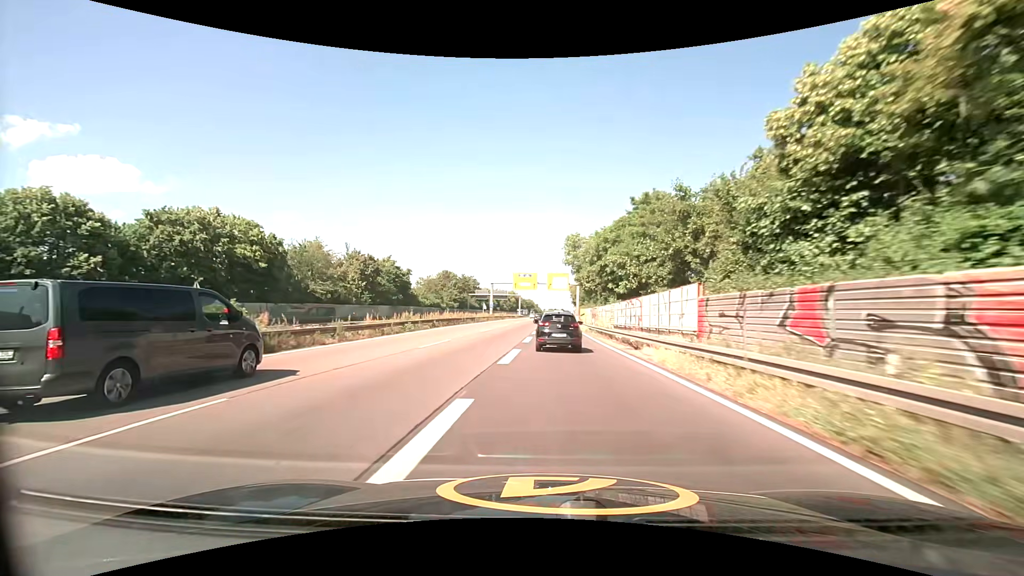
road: trunk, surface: asphalt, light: Day
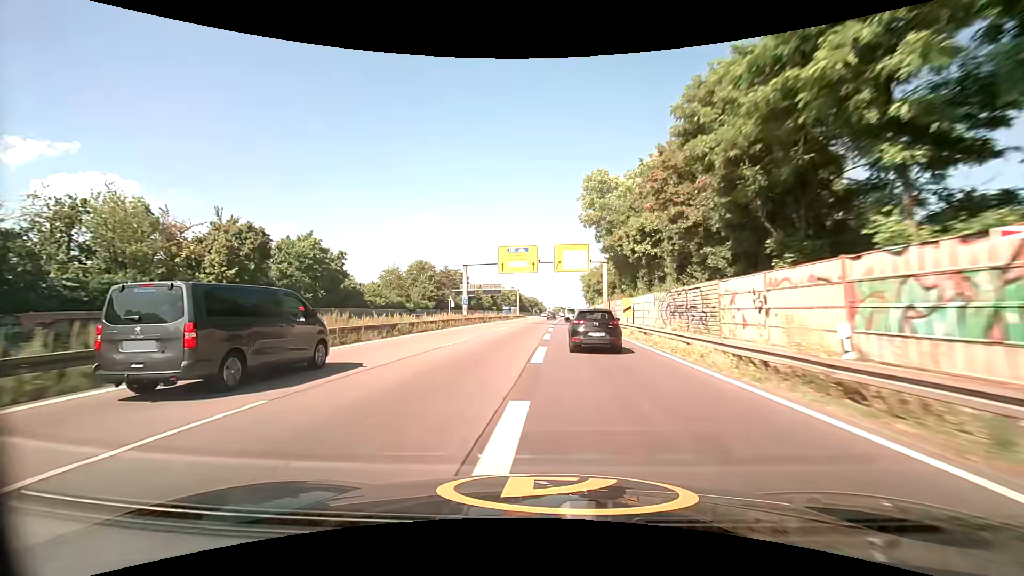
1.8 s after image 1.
(+0.1, +36.5) m; 0°
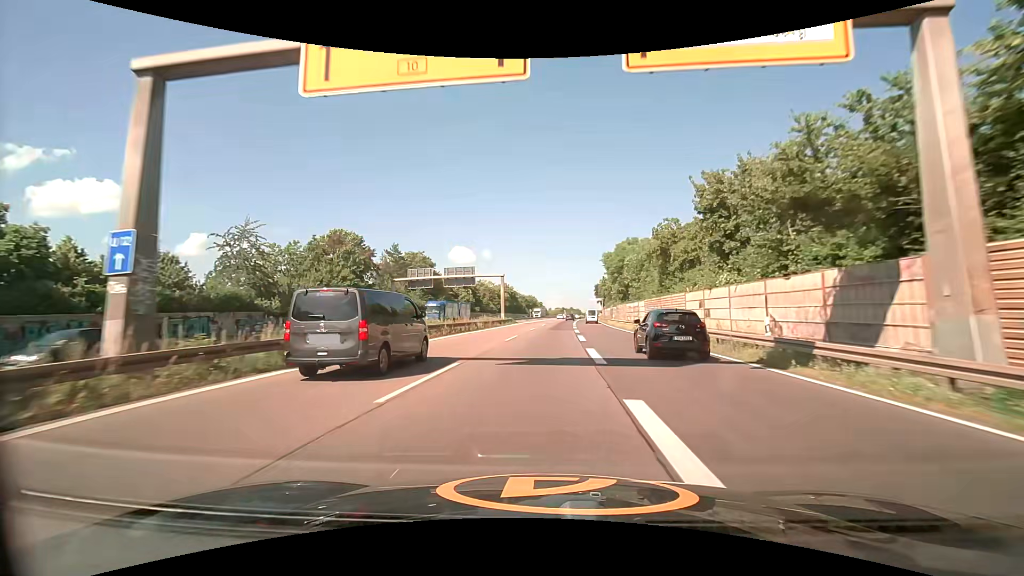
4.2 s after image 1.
(-0.6, +47.8) m; -1°
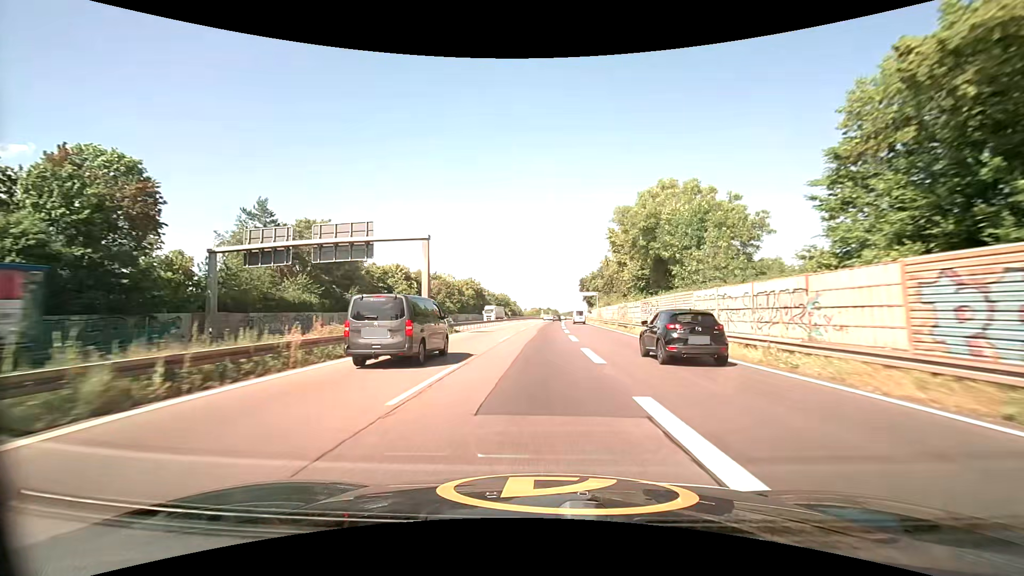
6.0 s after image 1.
(+1.1, +35.9) m; +3°
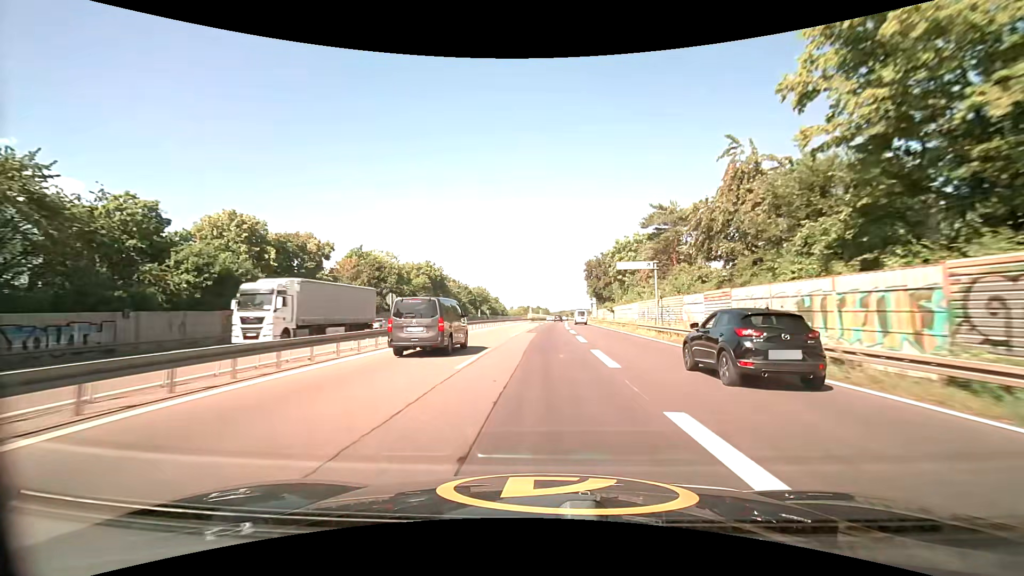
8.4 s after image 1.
(+0.4, +49.3) m; +1°
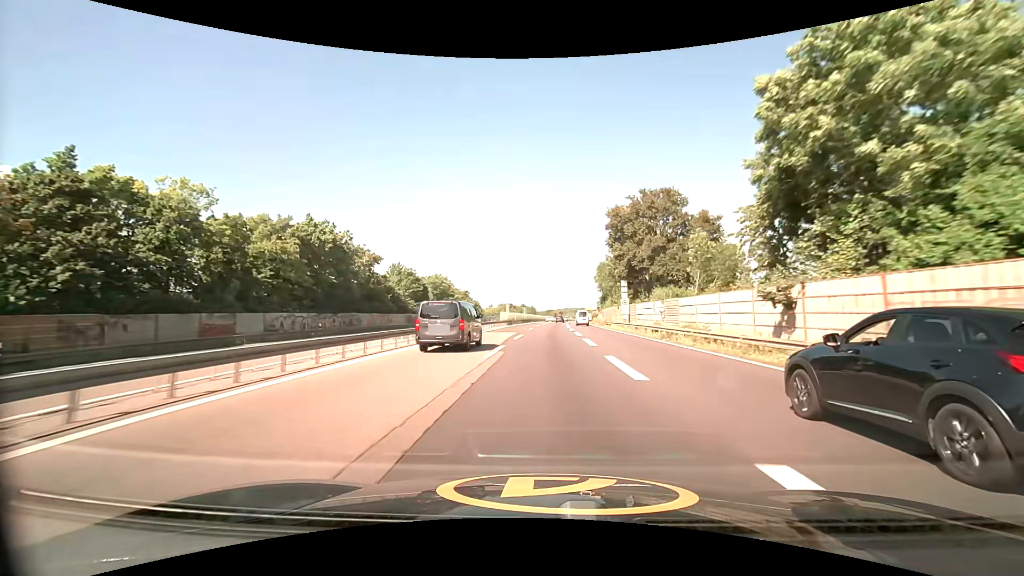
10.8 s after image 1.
(+0.6, +50.5) m; +1°
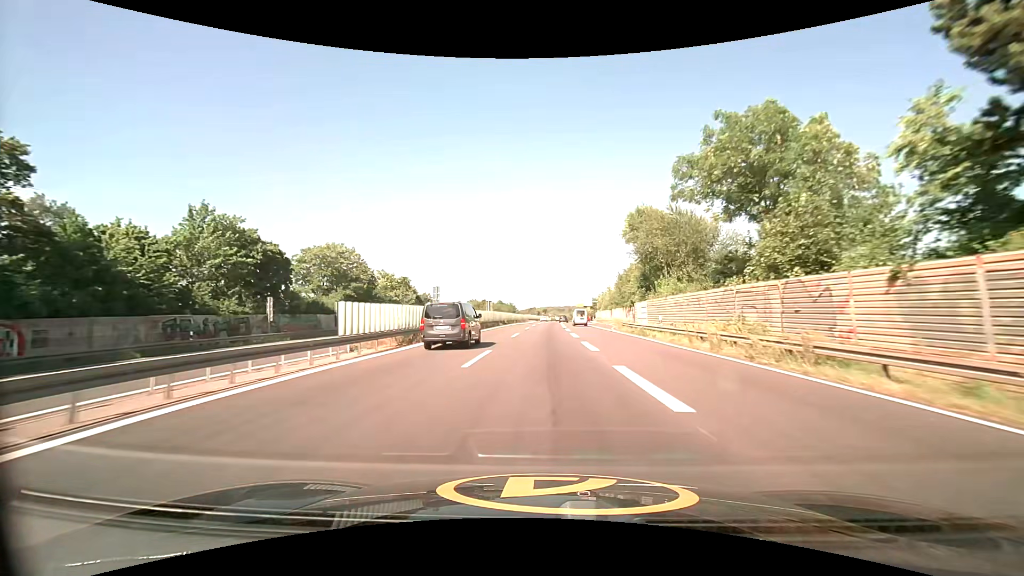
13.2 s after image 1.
(+1.1, +51.7) m; +2°
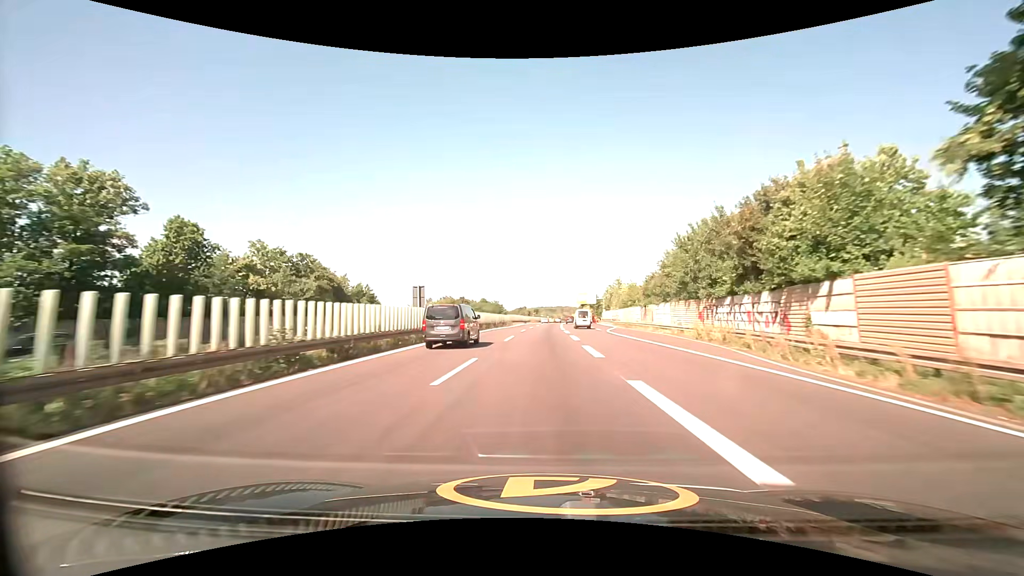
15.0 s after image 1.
(+0.5, +39.0) m; +1°
(0, +10) (0, +20) (0, +30) (0, +40) (0, +50) (+1, +60) (+1, +70) (+1, +80) (+1, +90) (+2, +100) m
